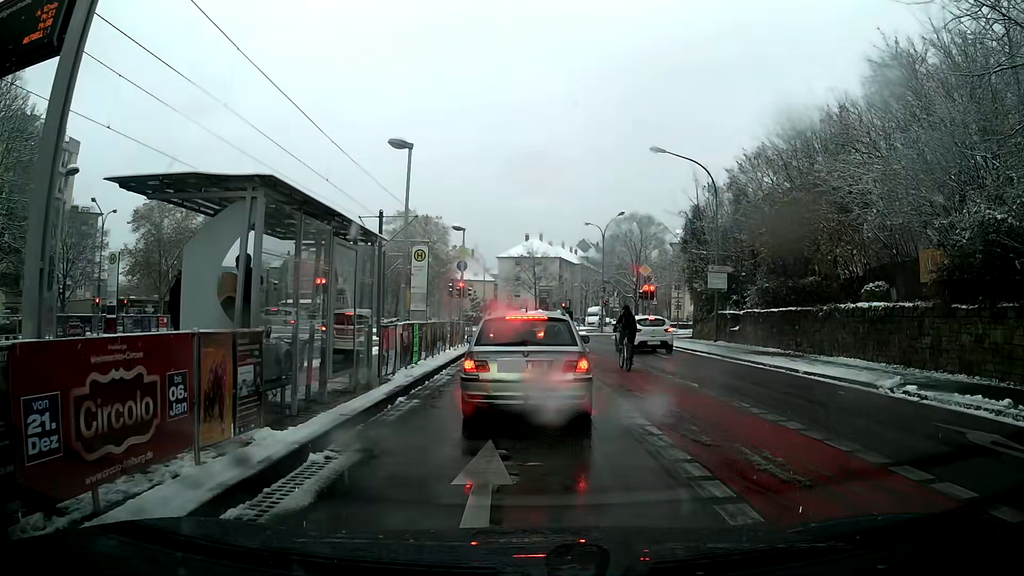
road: secondary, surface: asphalt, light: Day
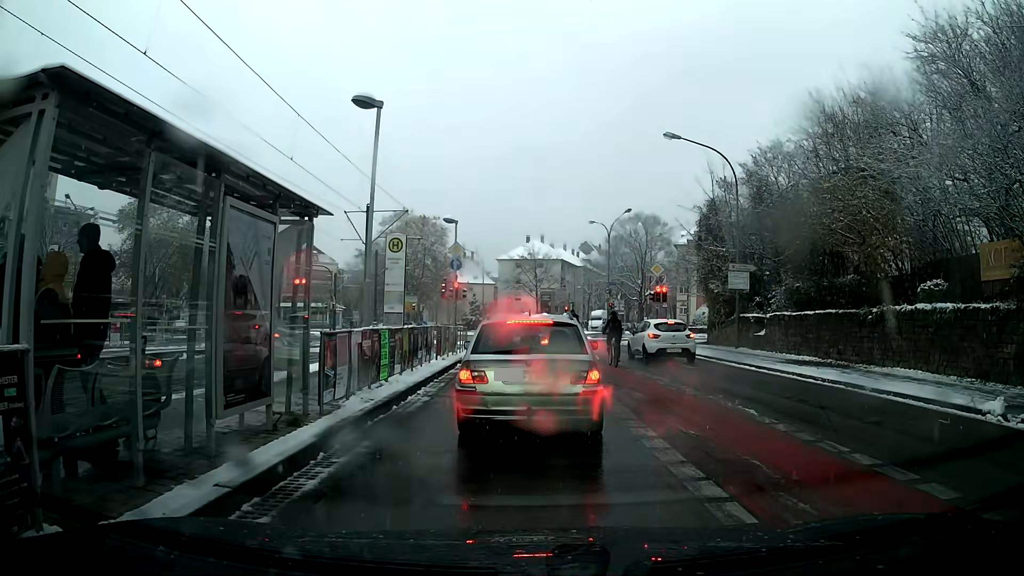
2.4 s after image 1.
(0.0, +3.4) m; 0°
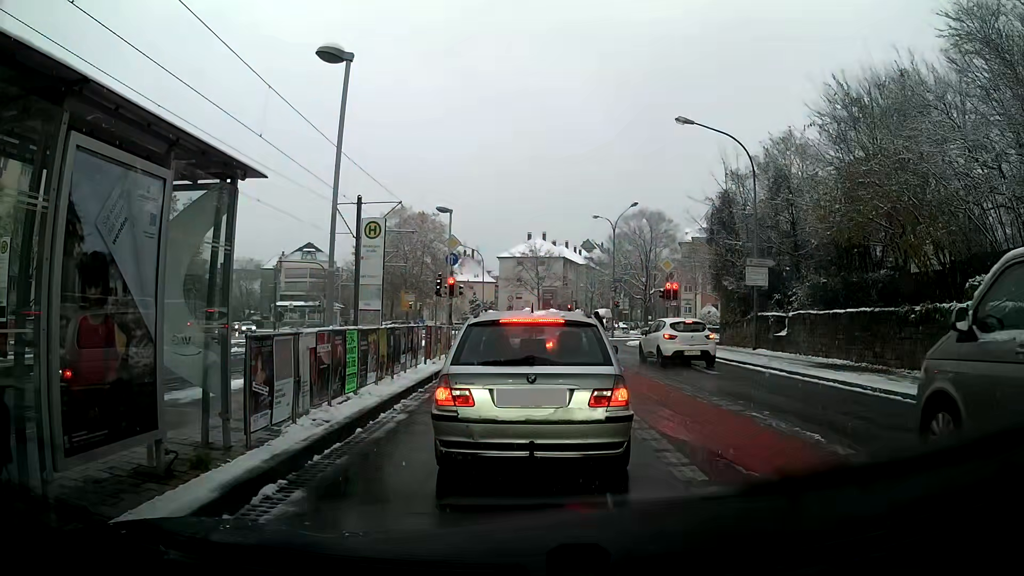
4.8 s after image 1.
(0.0, +2.2) m; 0°
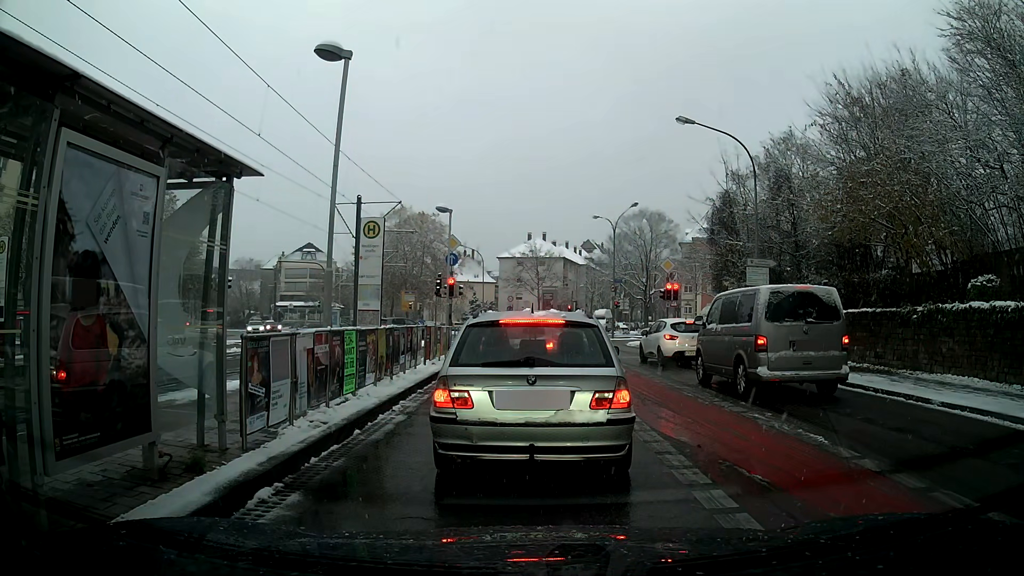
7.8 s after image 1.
(0.0, +0.2) m; 0°
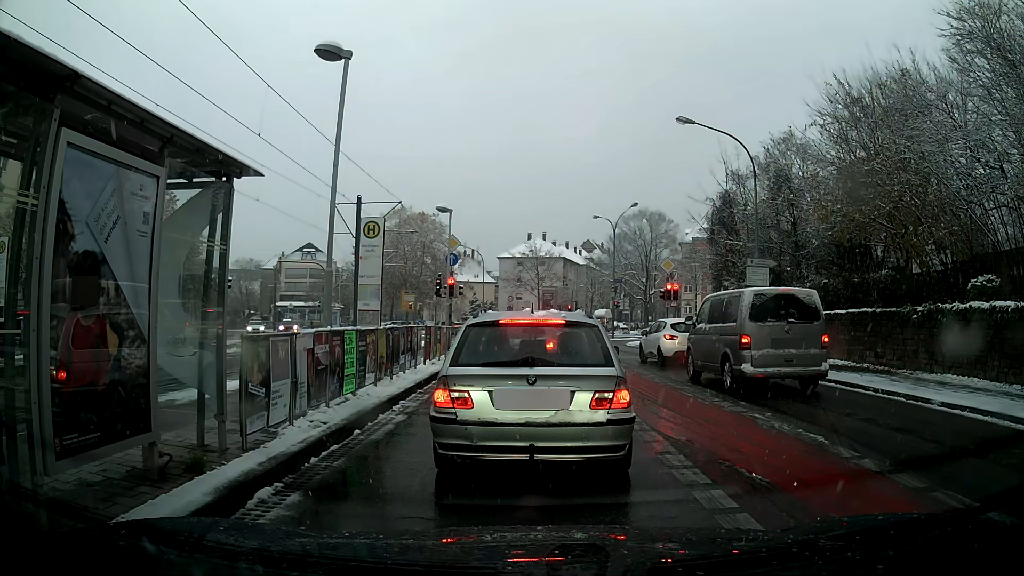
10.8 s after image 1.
(0.0, 0.0) m; 0°
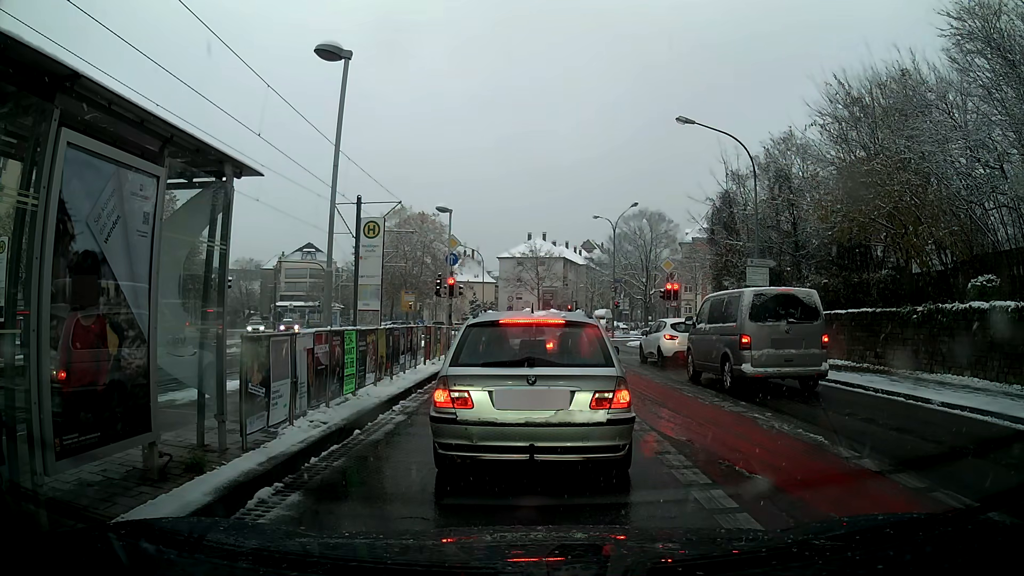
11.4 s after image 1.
(0.0, 0.0) m; 0°
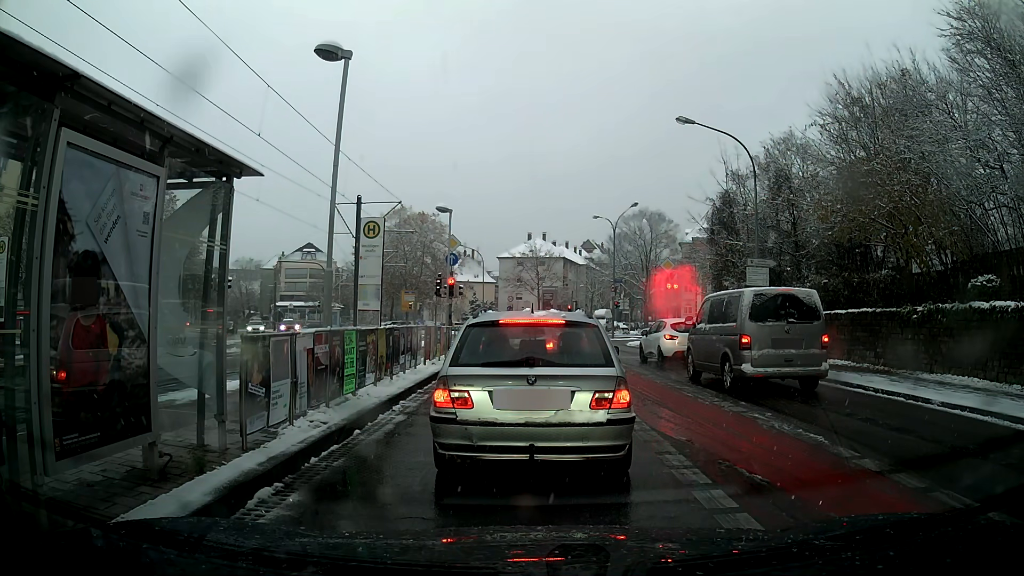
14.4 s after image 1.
(0.0, 0.0) m; 0°
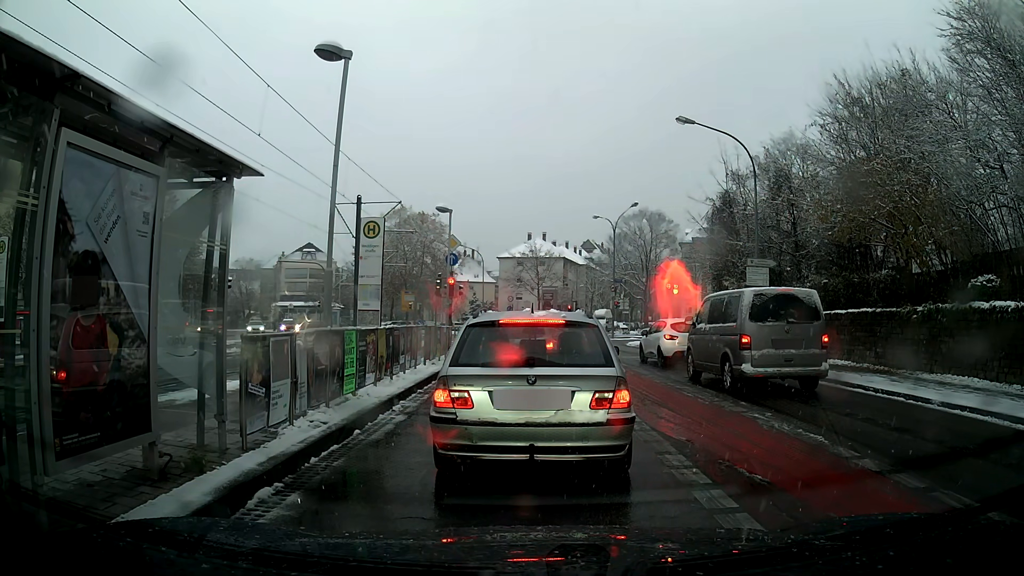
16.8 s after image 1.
(0.0, 0.0) m; 0°
